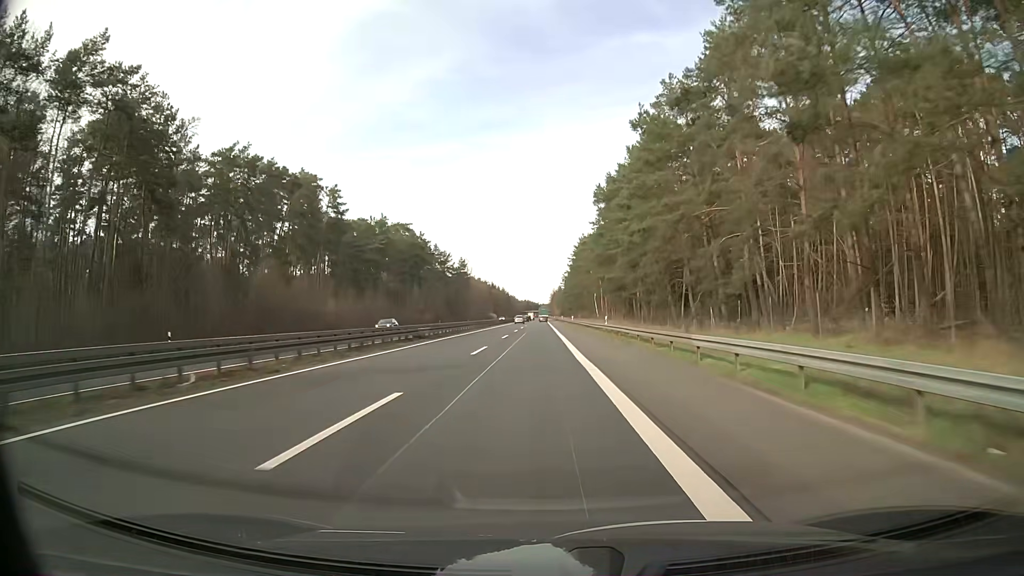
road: trunk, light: Day
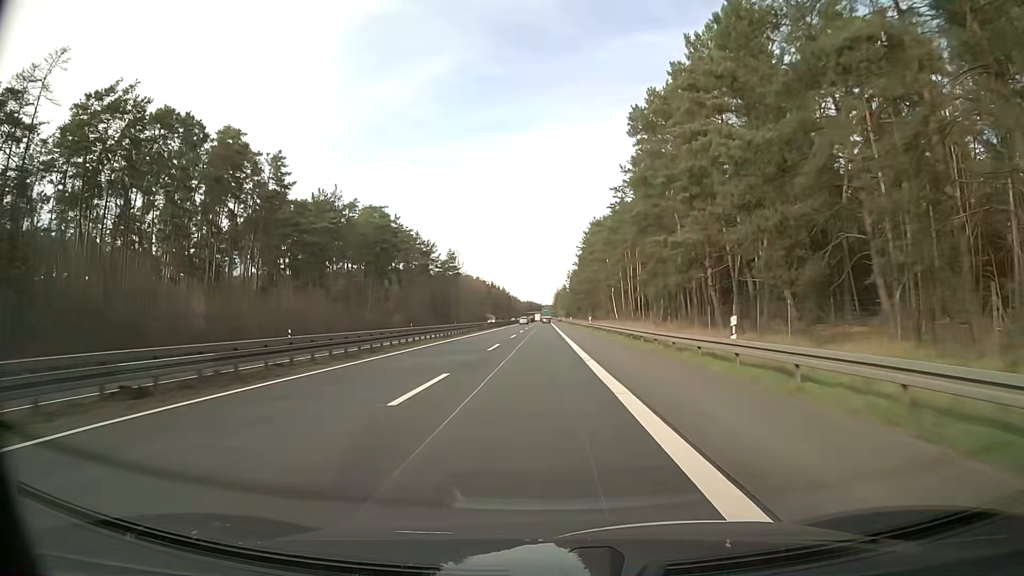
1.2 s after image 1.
(-0.2, +31.6) m; 0°
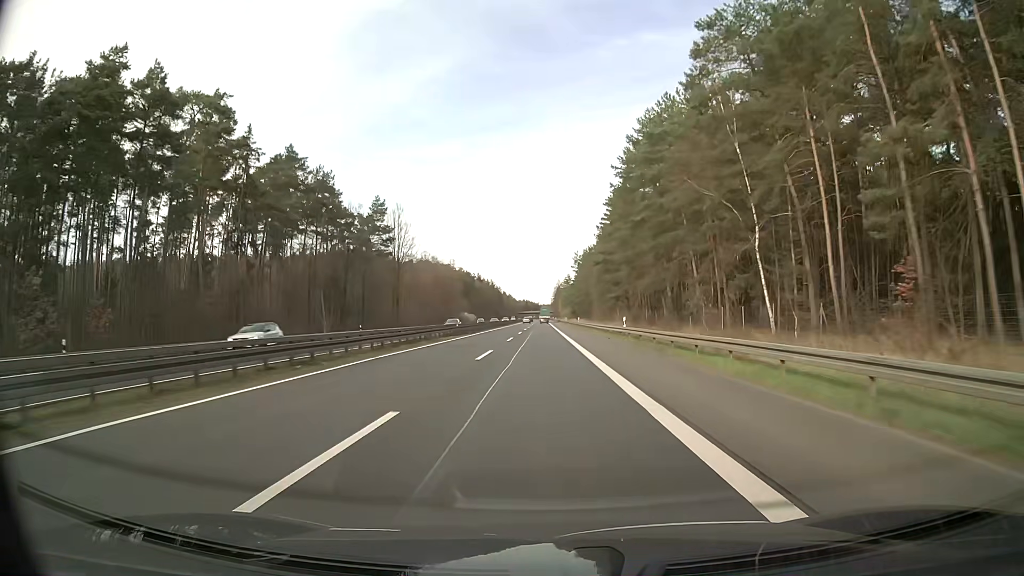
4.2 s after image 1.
(0.0, +79.1) m; 0°
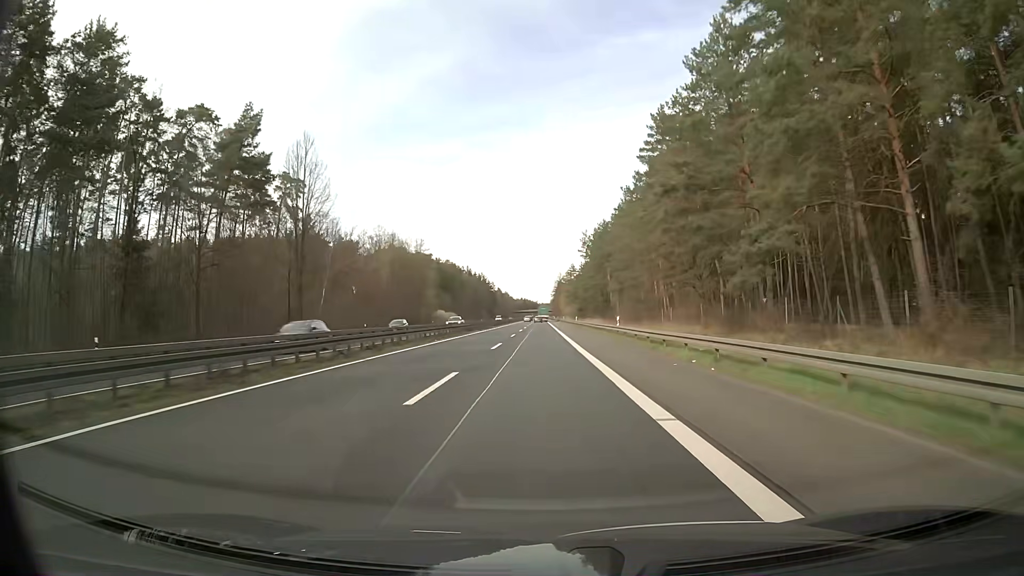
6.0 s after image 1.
(-0.1, +47.5) m; 0°
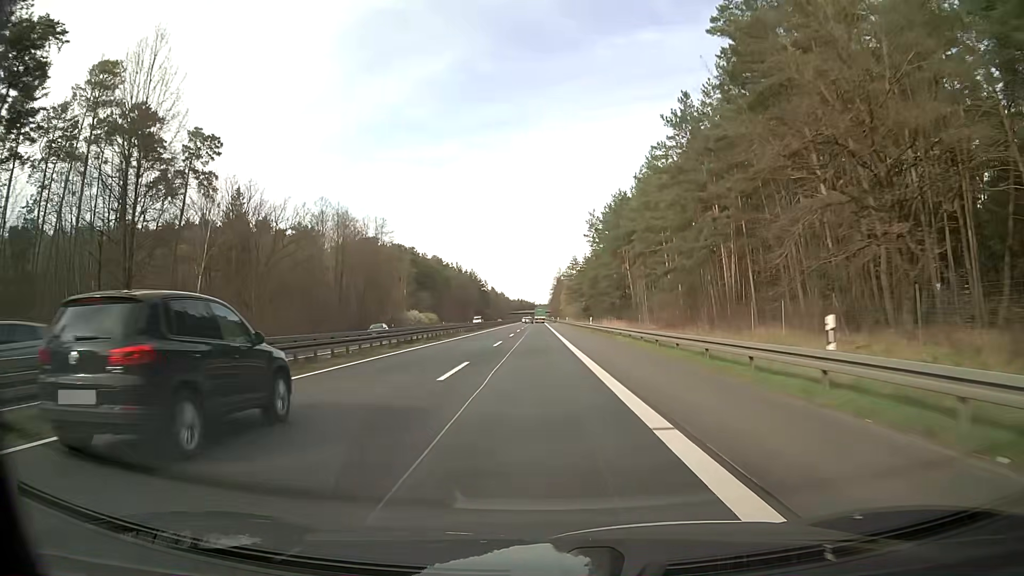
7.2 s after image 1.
(+0.1, +31.7) m; 0°
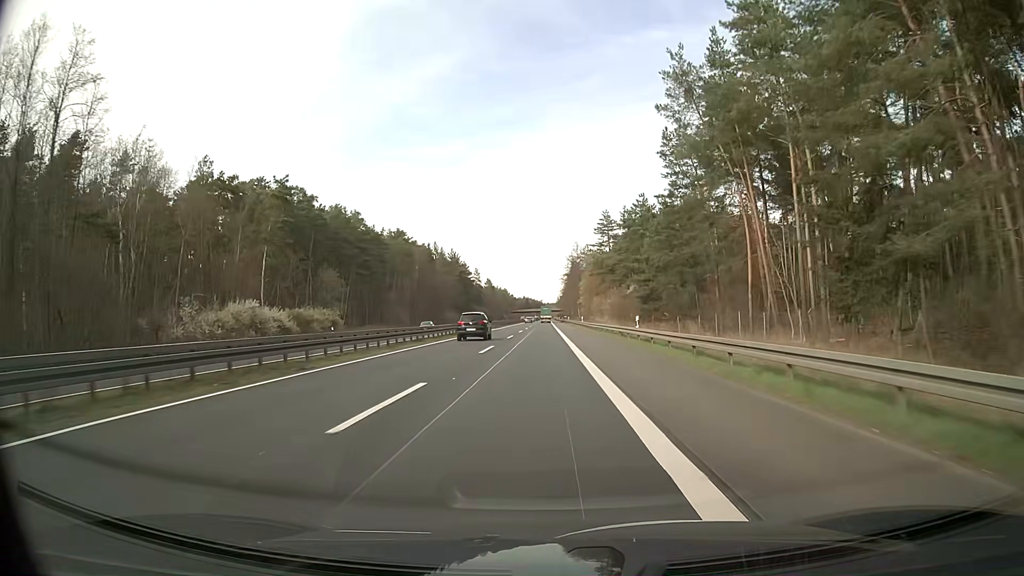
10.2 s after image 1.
(-0.1, +79.3) m; -1°
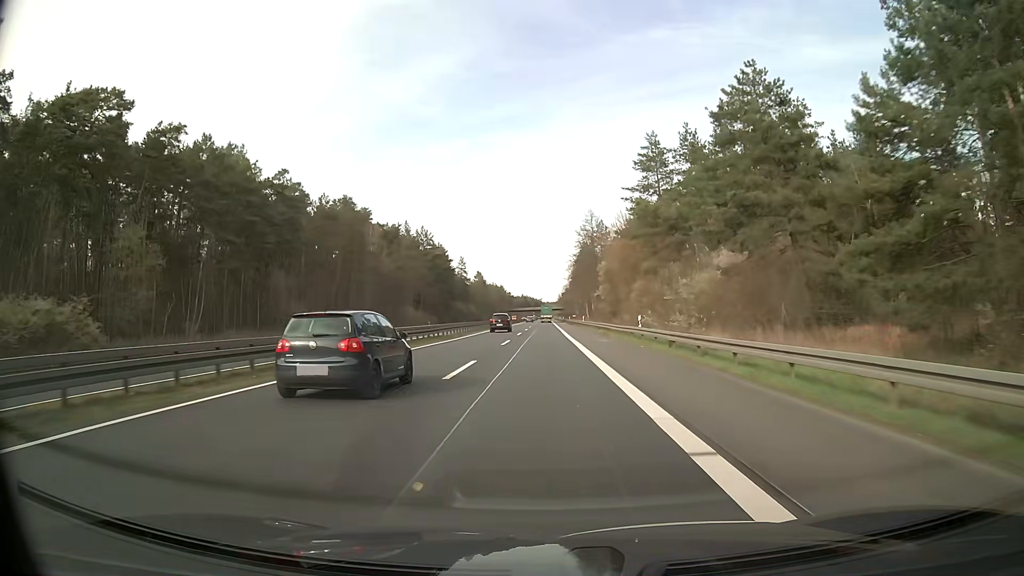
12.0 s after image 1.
(-0.1, +47.5) m; 0°
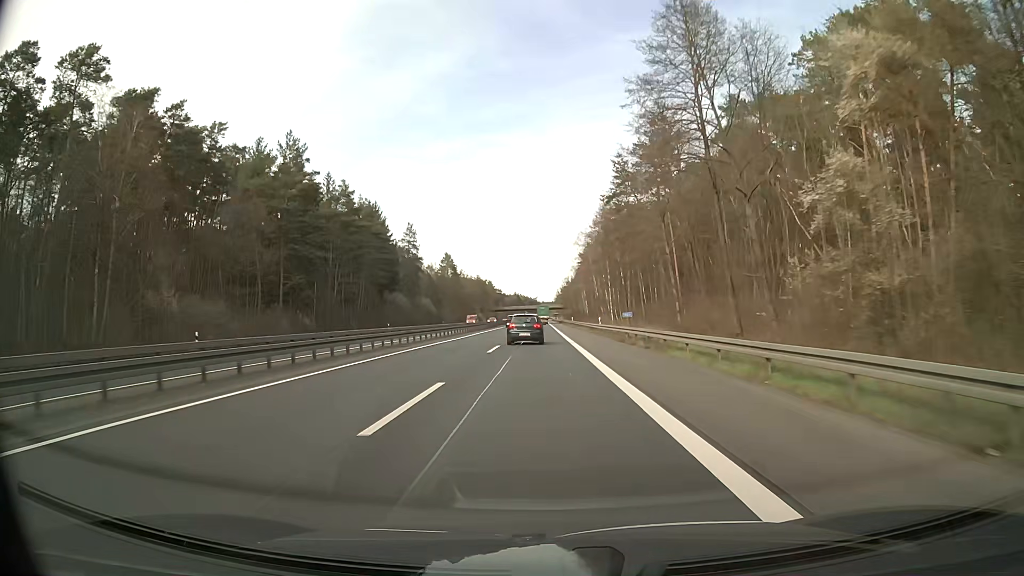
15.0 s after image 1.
(+0.3, +79.2) m; +1°
(0, +10) (0, +20) (0, +30) (0, +40) (0, +50) (0, +60) (0, +70) (0, +80) (0, +90) (0, +100) m
